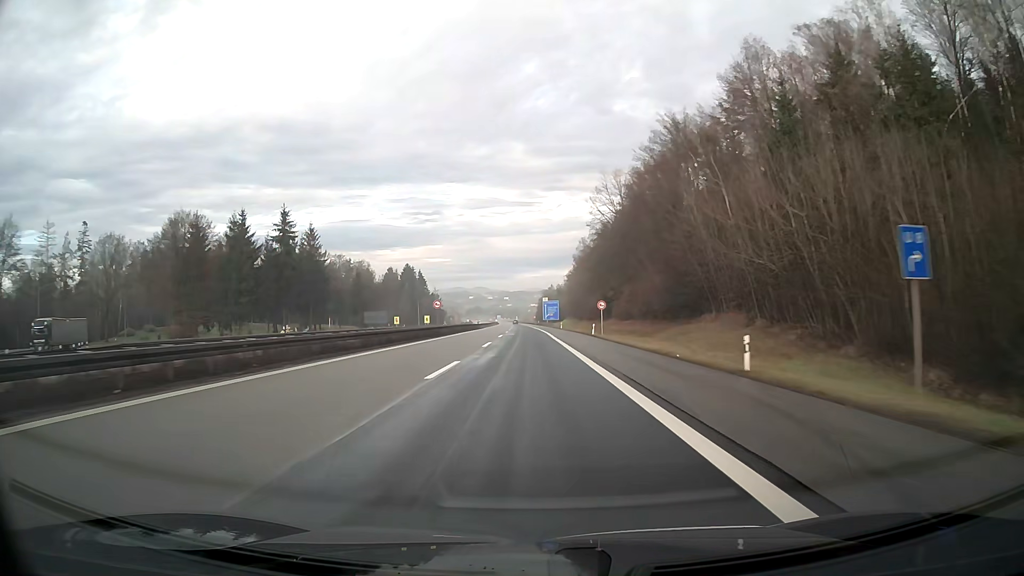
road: motorway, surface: asphalt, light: Day
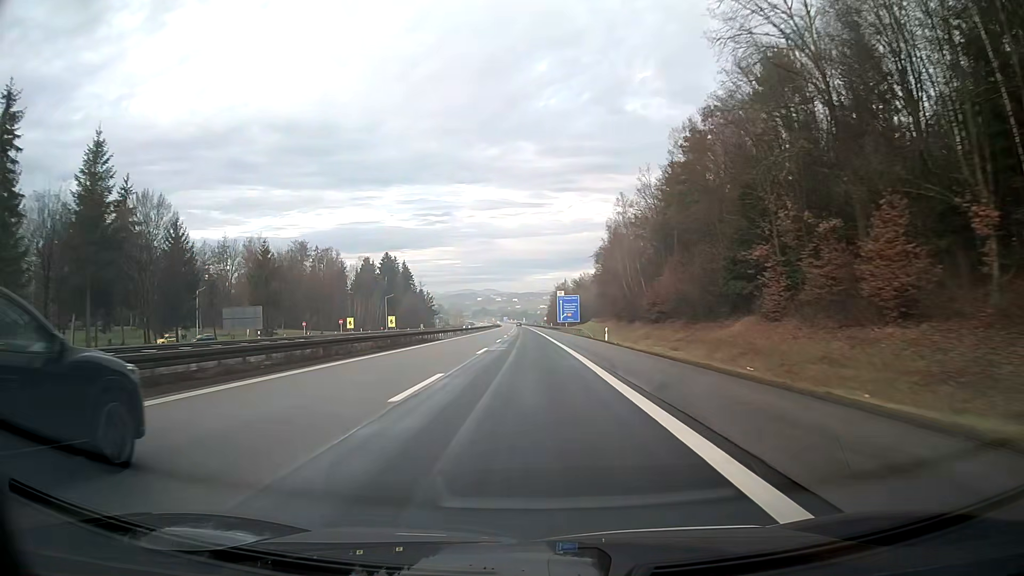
(-0.4, +57.7) m; -1°
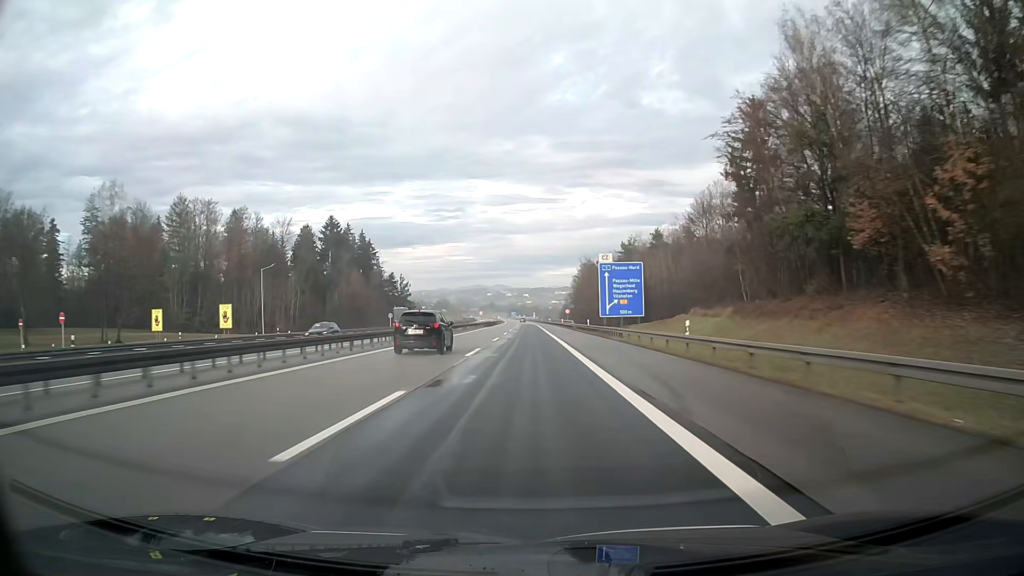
(-0.6, +76.9) m; -1°
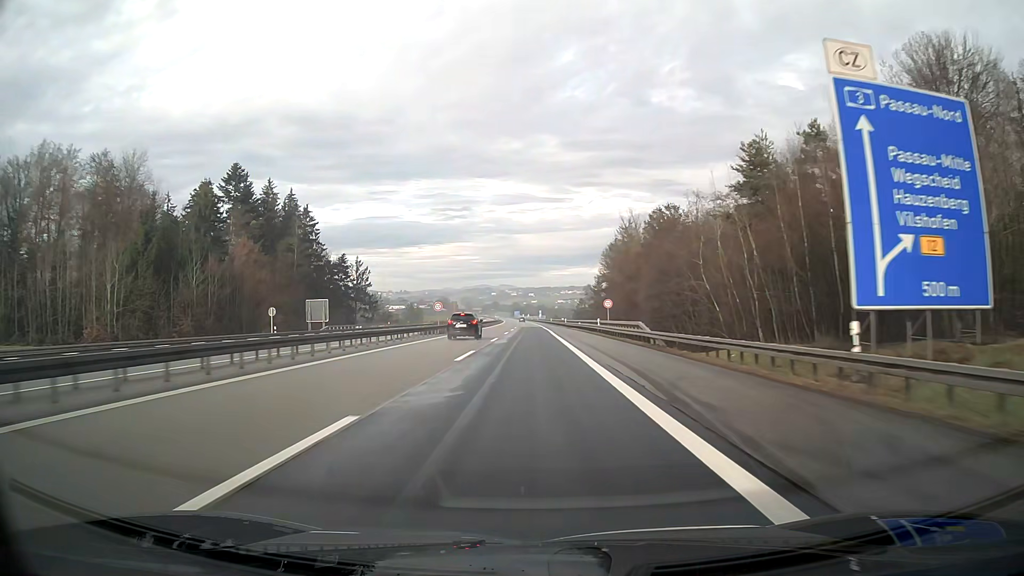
(-0.3, +57.6) m; -1°
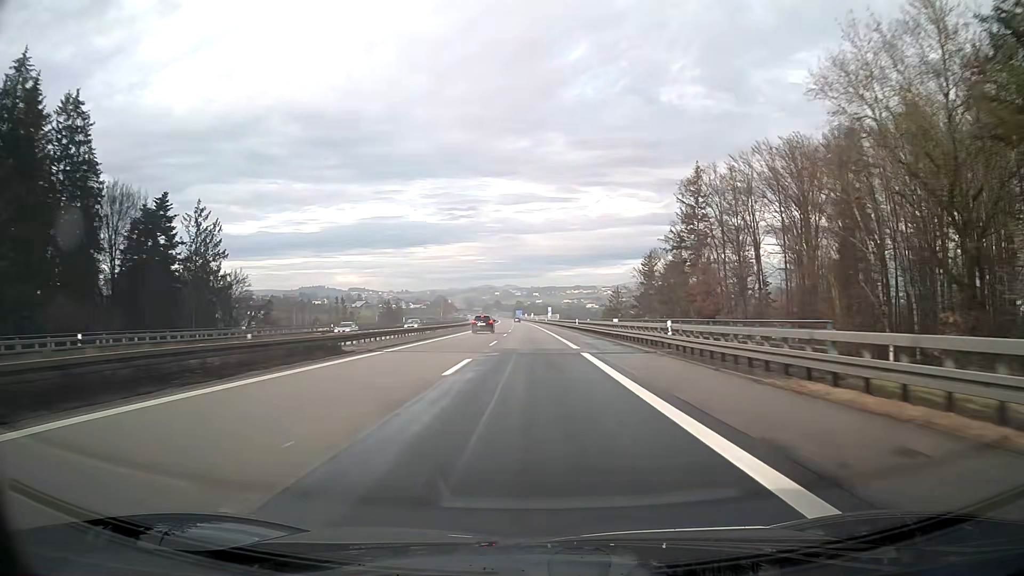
(-0.4, +76.7) m; 0°
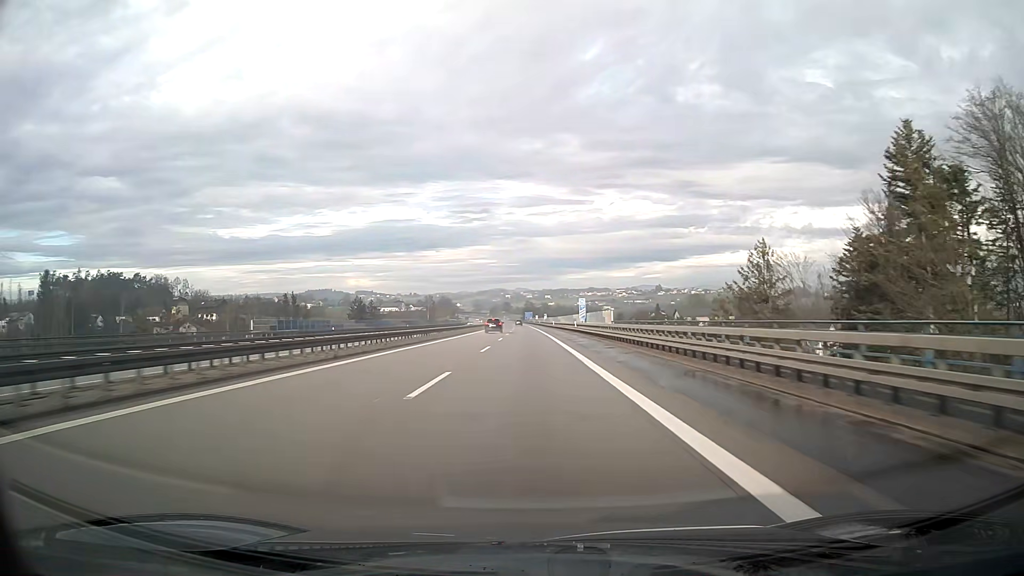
(-0.5, +76.6) m; -1°
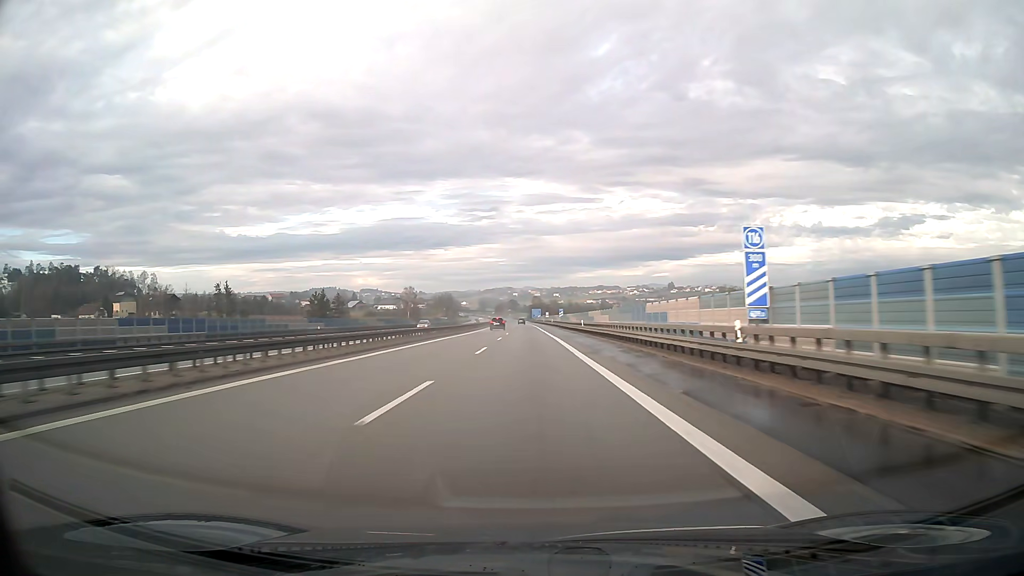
(-0.4, +57.5) m; -1°
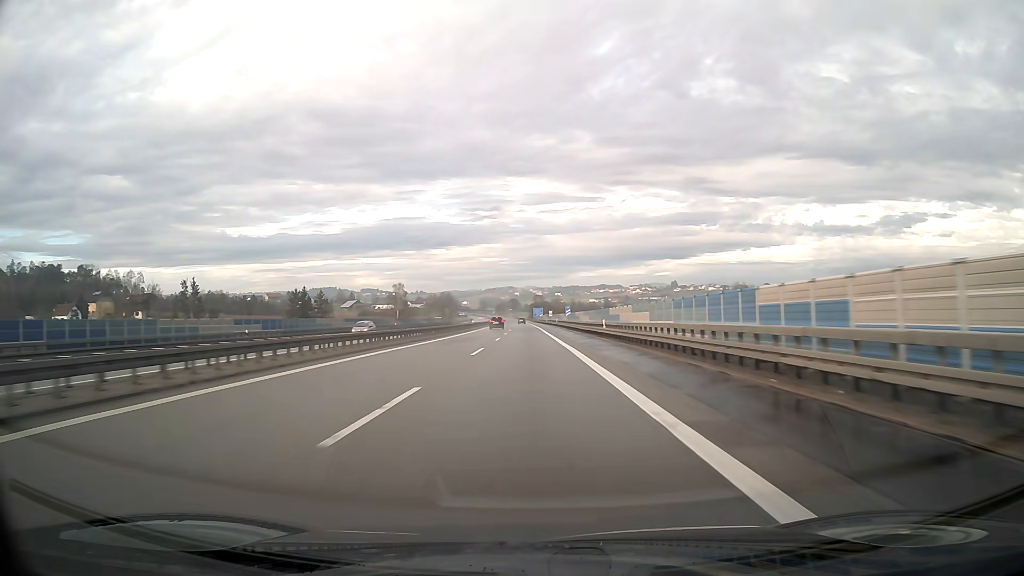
(0.0, +19.2) m; 0°
